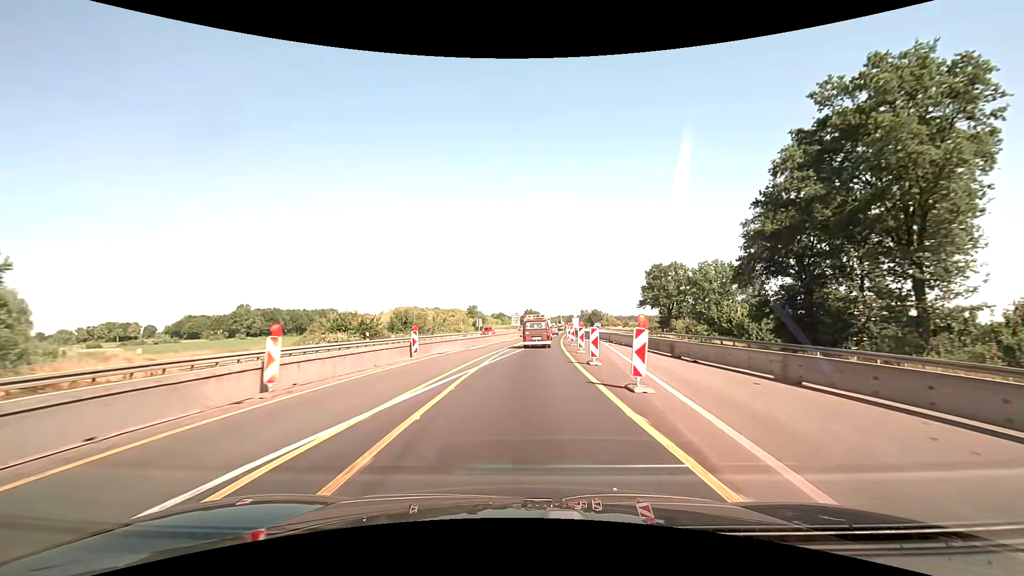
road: motorway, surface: asphalt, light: Day
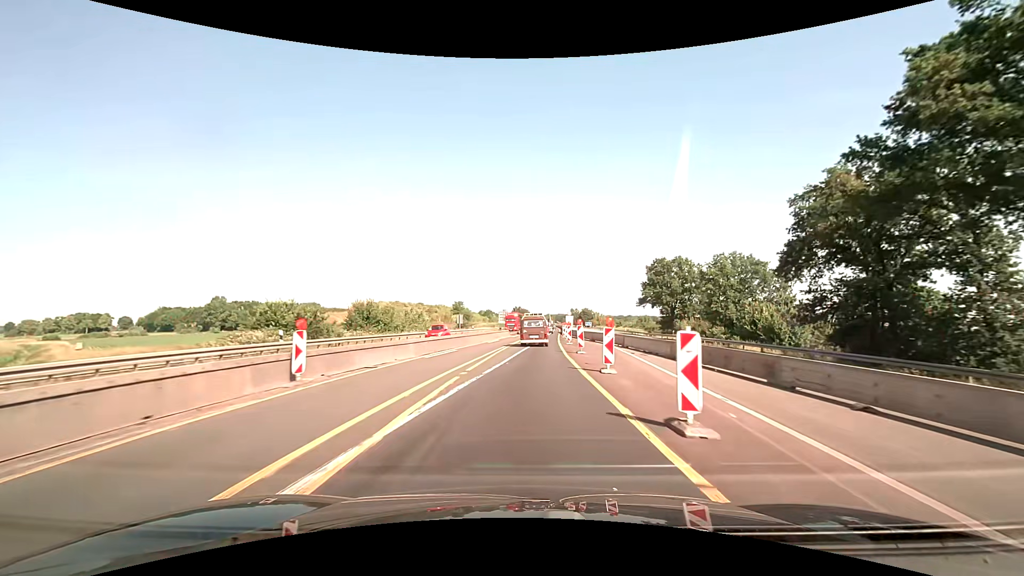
(+0.1, +11.1) m; +1°
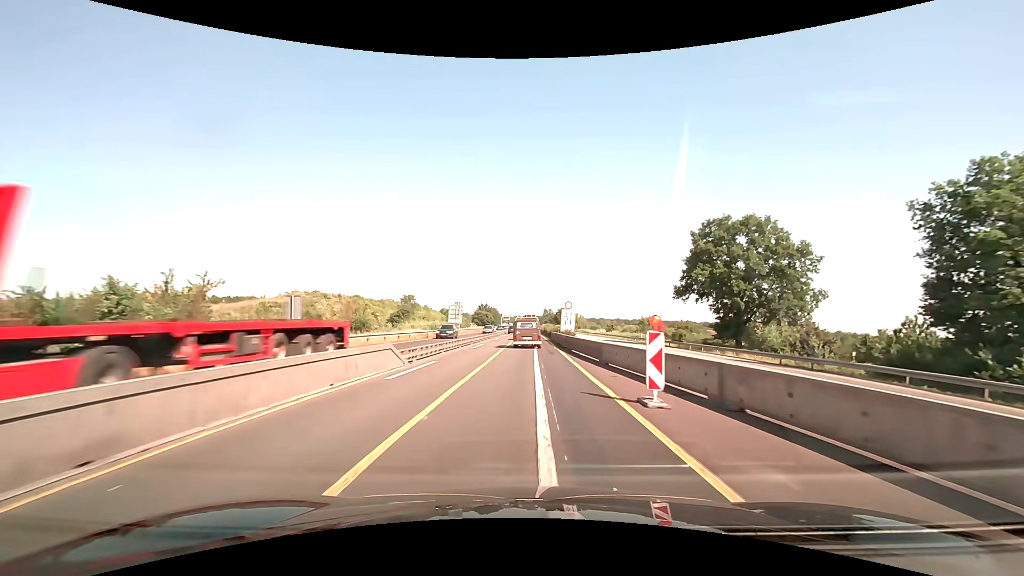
(+1.5, +44.7) m; +4°
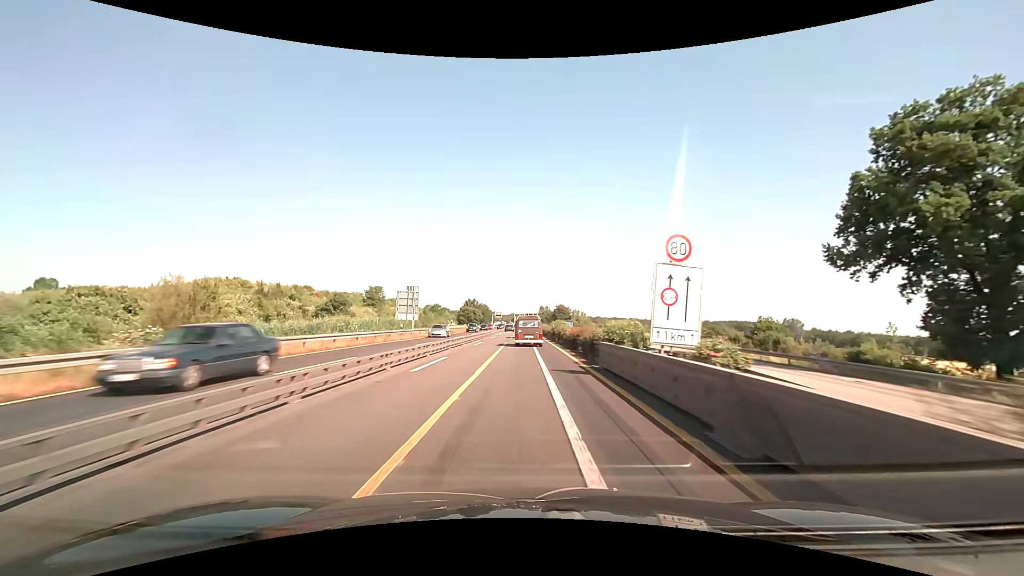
(+0.2, +34.0) m; +1°
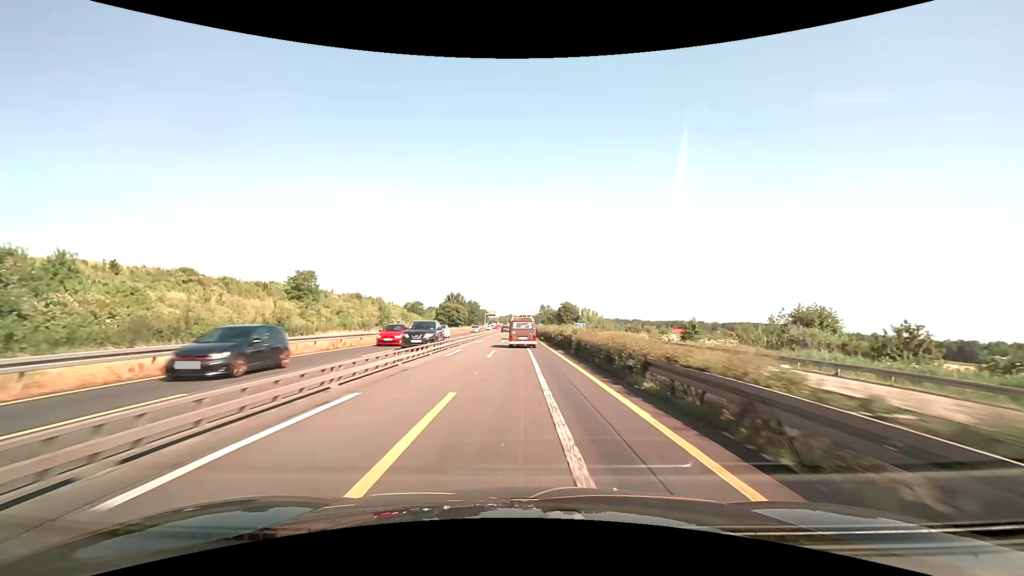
(+0.2, +46.2) m; 0°
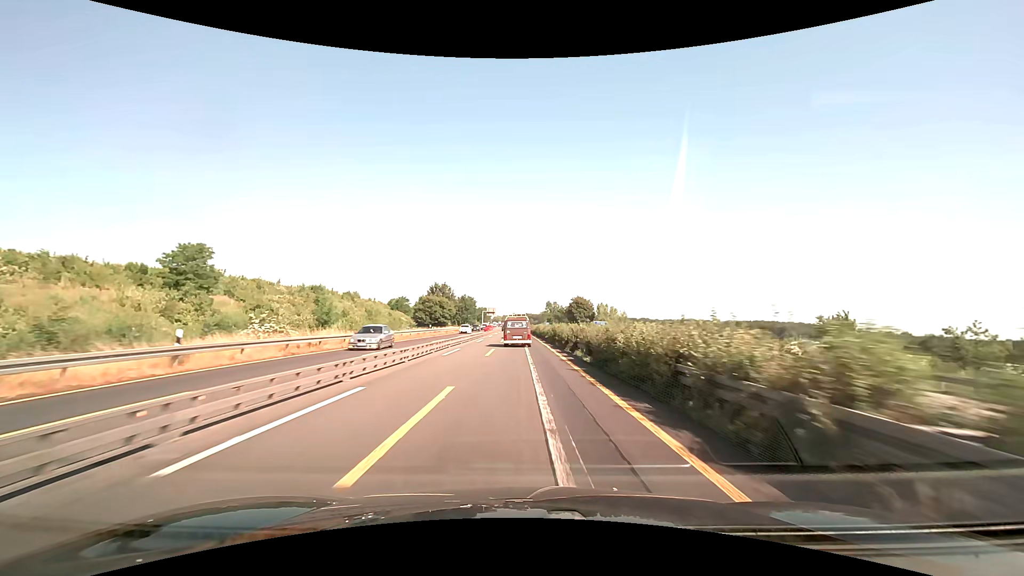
(-0.1, +35.1) m; 0°
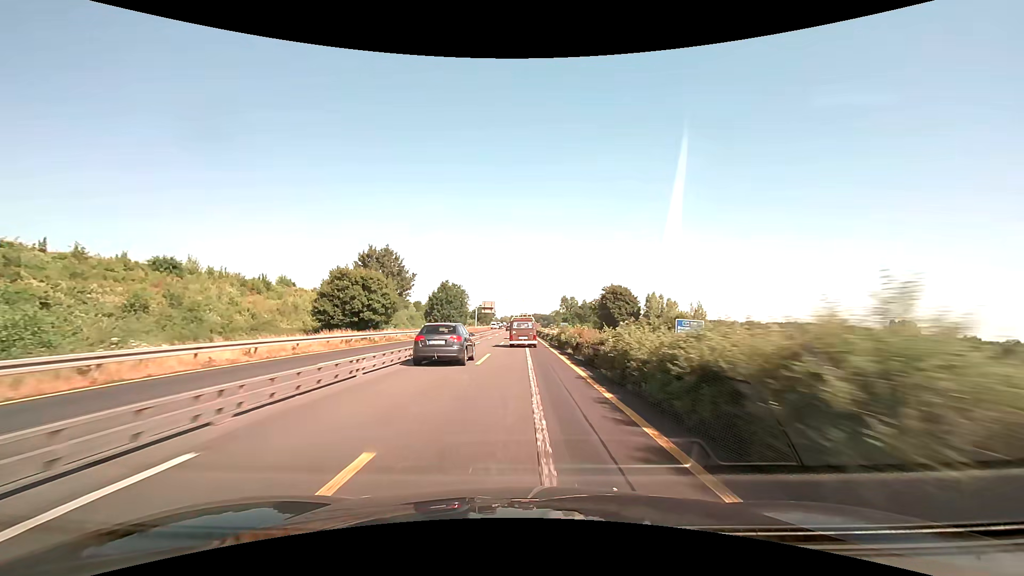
(-0.4, +59.3) m; -1°
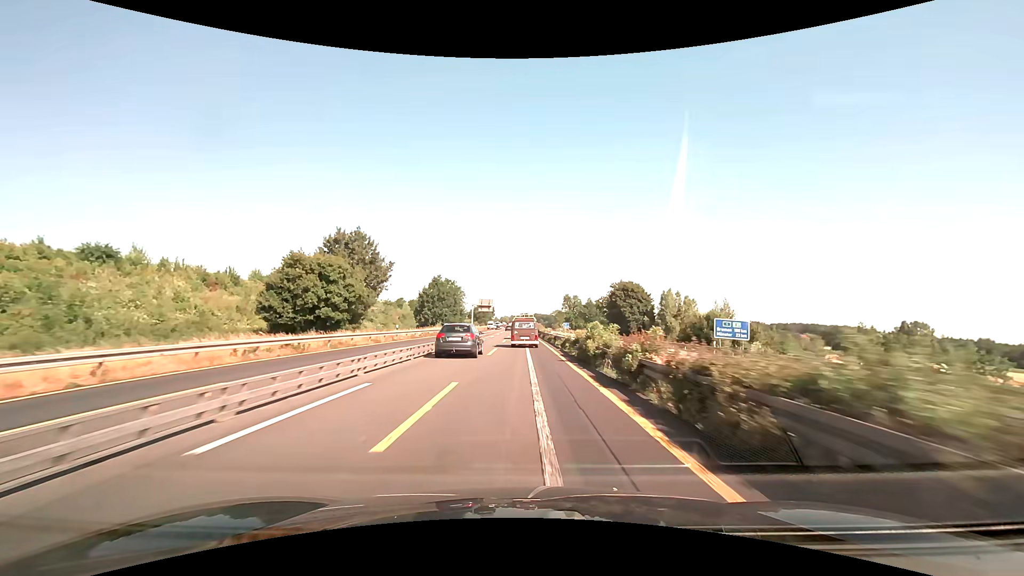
(0.0, +12.0) m; 0°
(0, +10) (0, +20) (0, +30) (0, +40) (0, +50) (0, +60) (0, +70) (0, +80) (0, +90) (-1, +100) m
